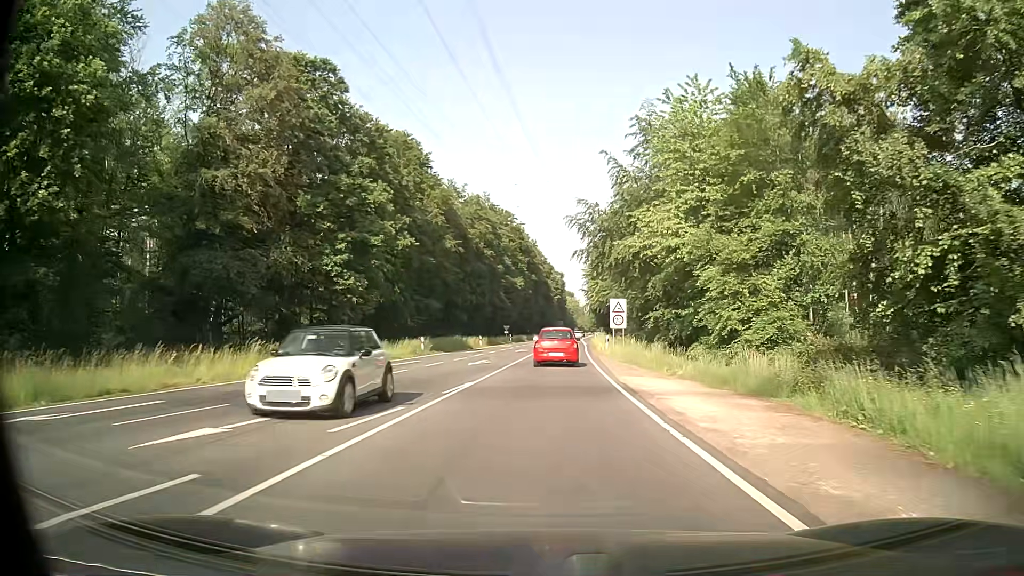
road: secondary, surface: asphalt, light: Day
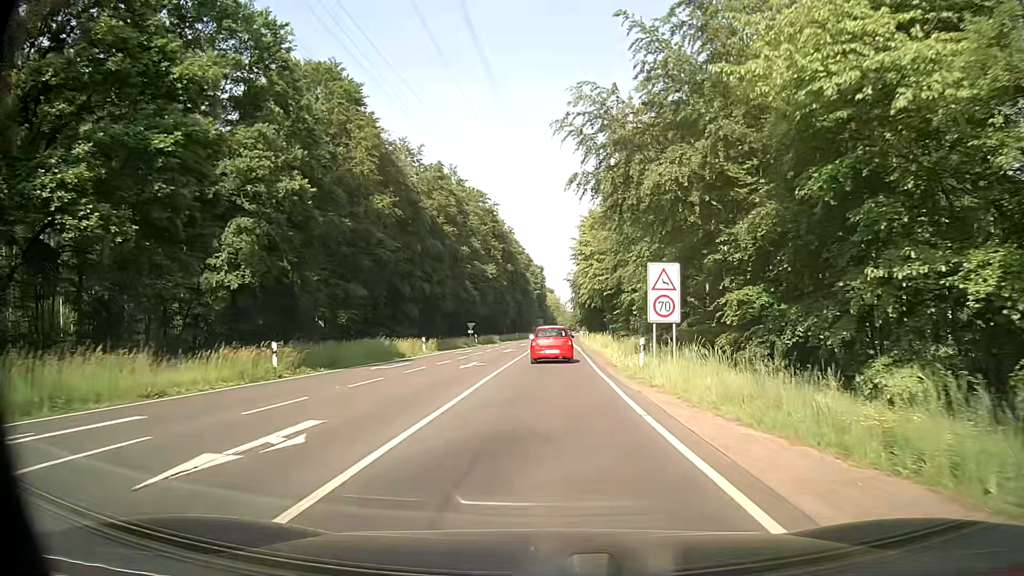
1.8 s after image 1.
(+0.2, +22.4) m; +2°
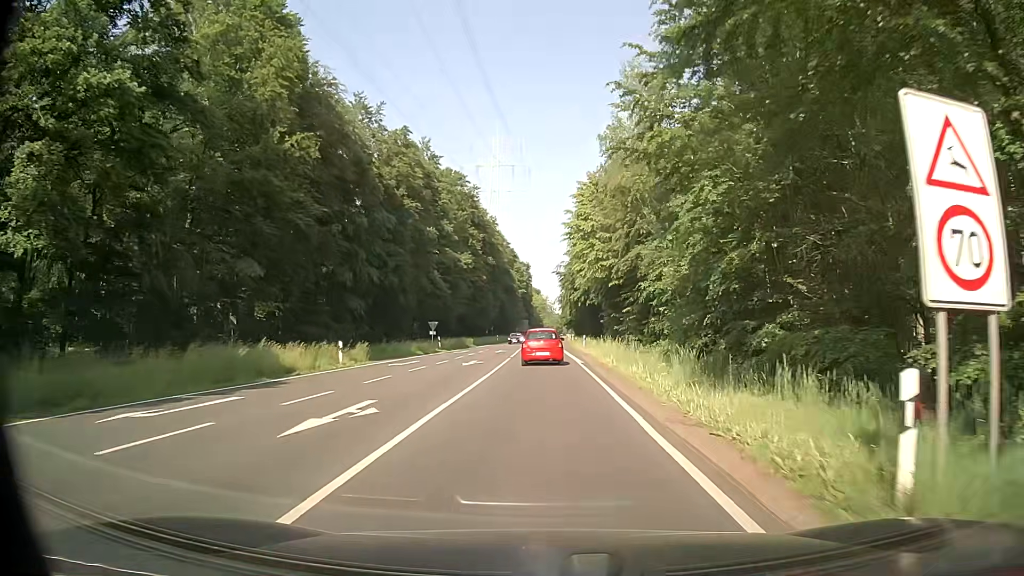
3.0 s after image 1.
(0.0, +16.4) m; 0°
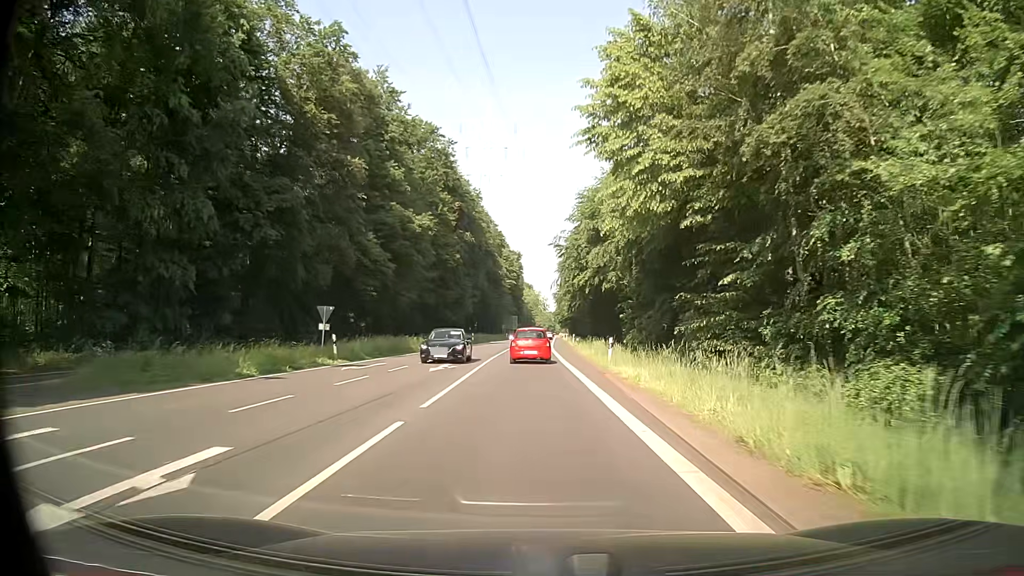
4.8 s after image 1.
(+0.5, +26.4) m; +2°
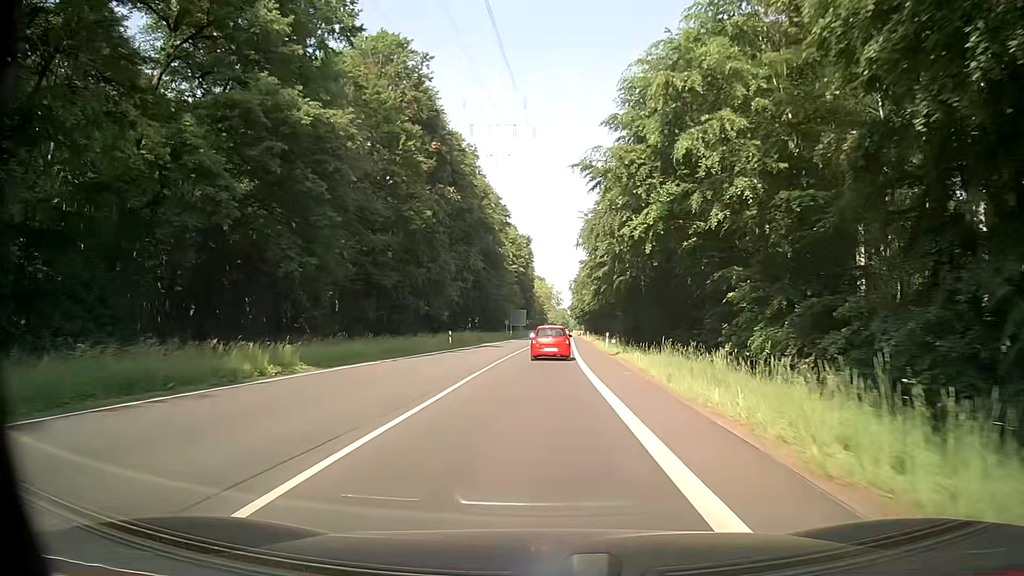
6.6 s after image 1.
(-0.2, +28.2) m; -1°
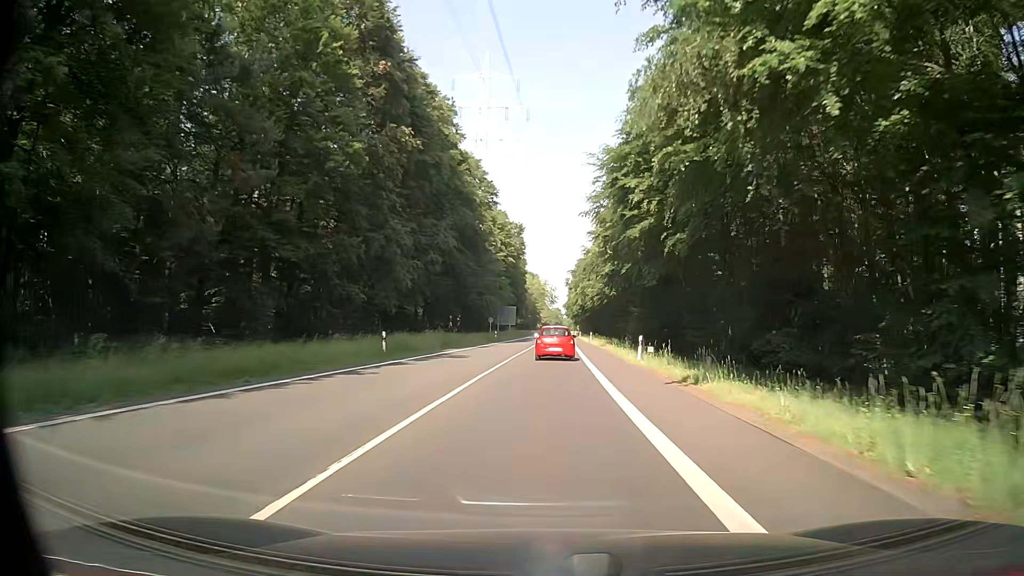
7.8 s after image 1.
(0.0, +19.7) m; 0°
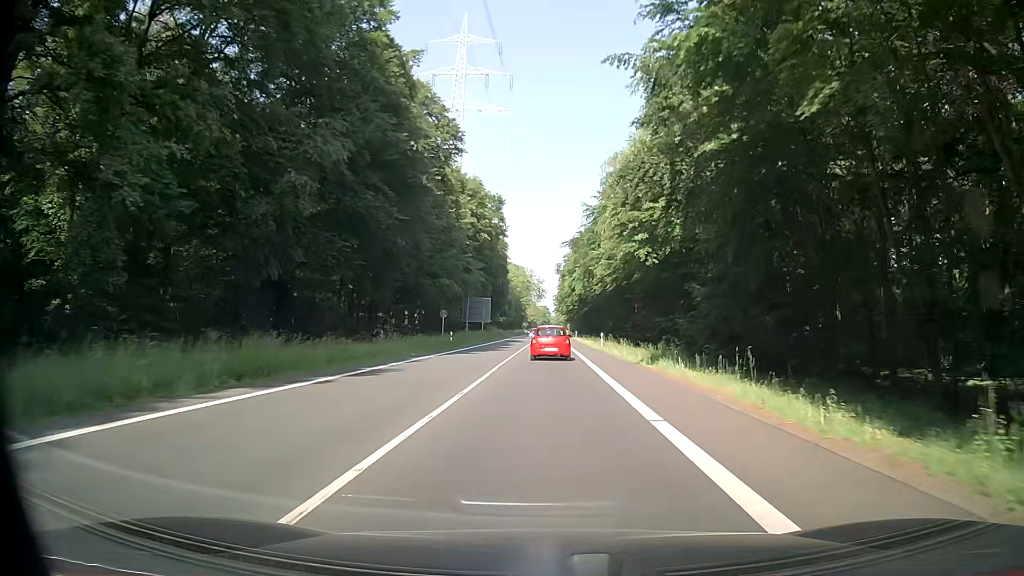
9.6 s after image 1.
(+0.6, +30.3) m; +2°
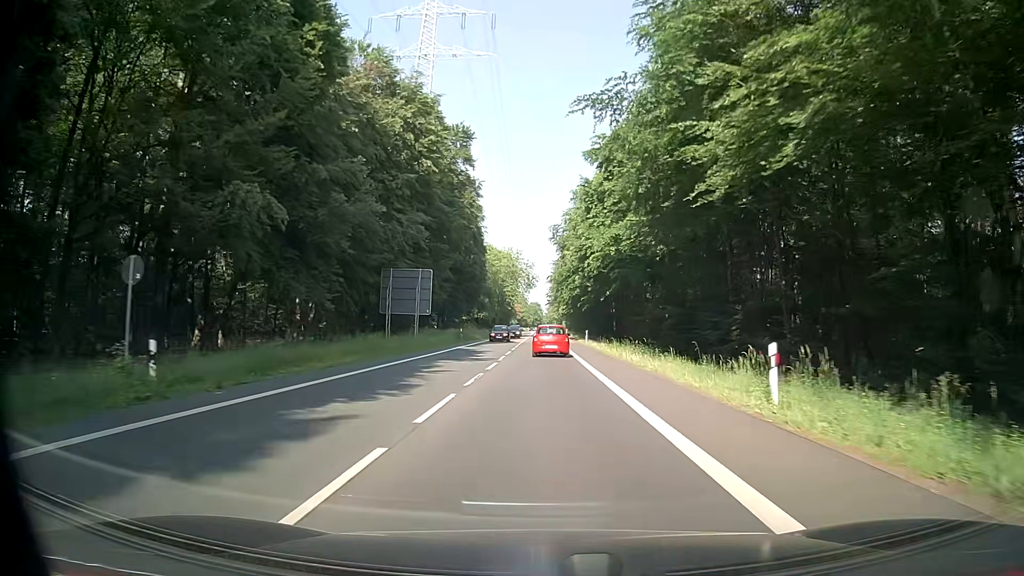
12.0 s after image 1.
(+0.5, +40.4) m; +1°
(0, +10) (0, +20) (0, +30) (0, +40) (-1, +50) (-1, +60) (-1, +70) (-1, +80) (-1, +90) (-1, +100) m
